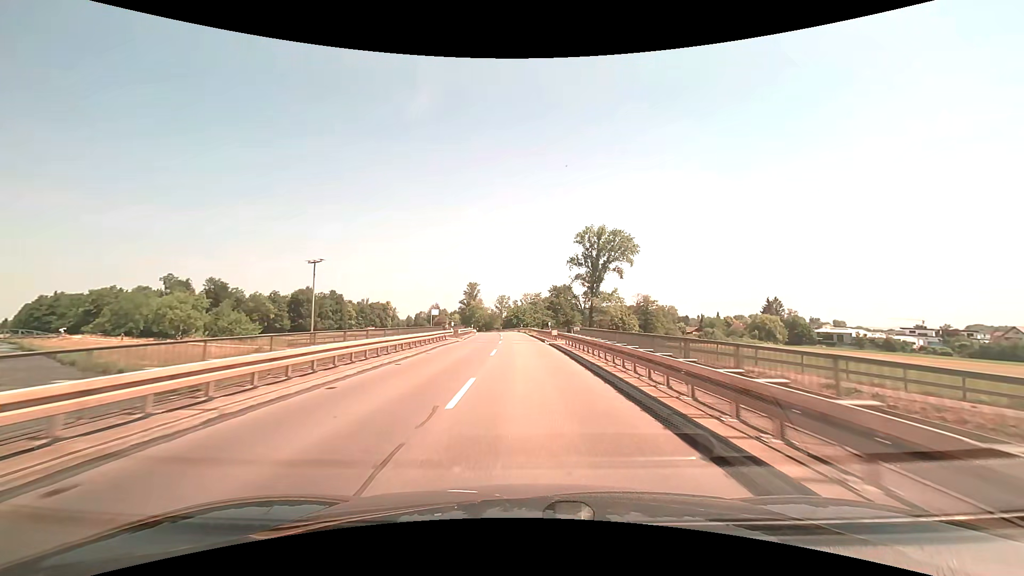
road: secondary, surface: asphalt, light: Day
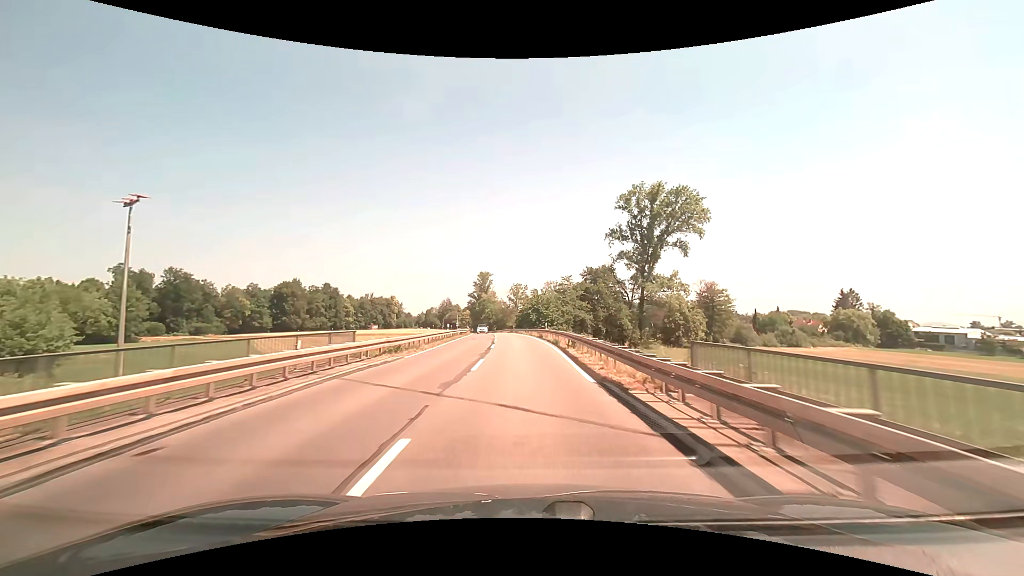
(-0.8, +42.4) m; -2°
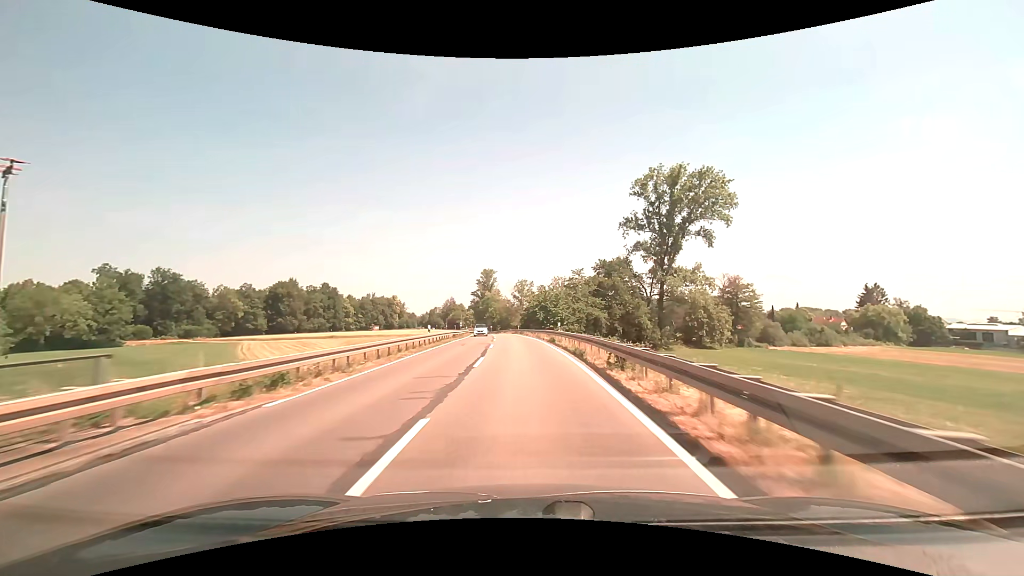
(-0.1, +10.7) m; -1°
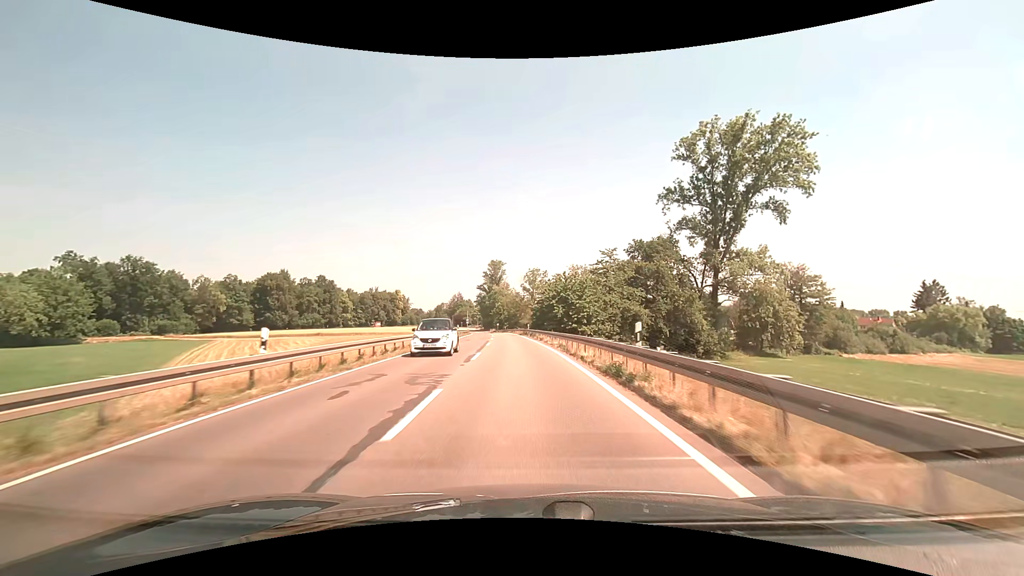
(-0.2, +21.4) m; -1°
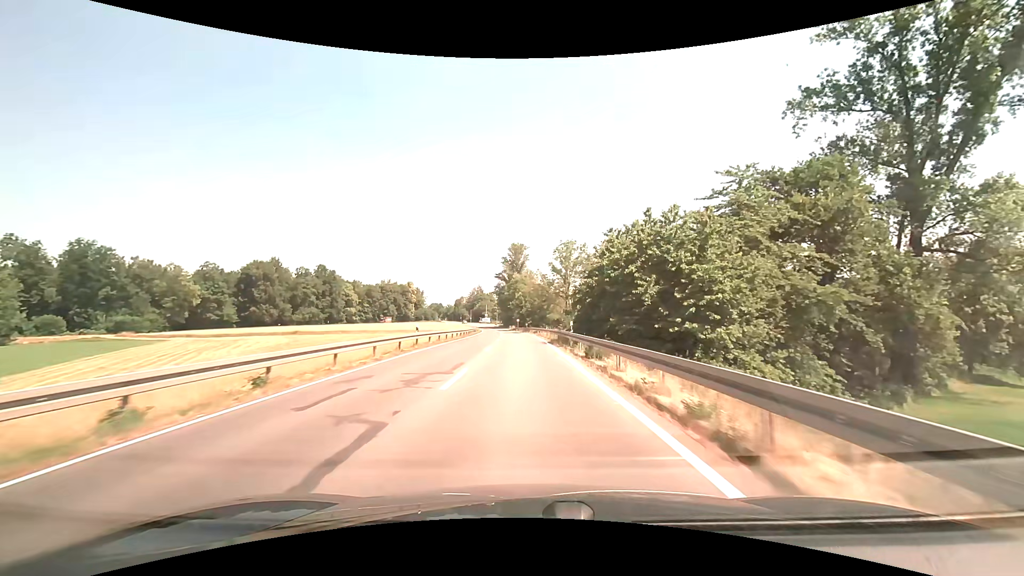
(-0.7, +32.4) m; -3°
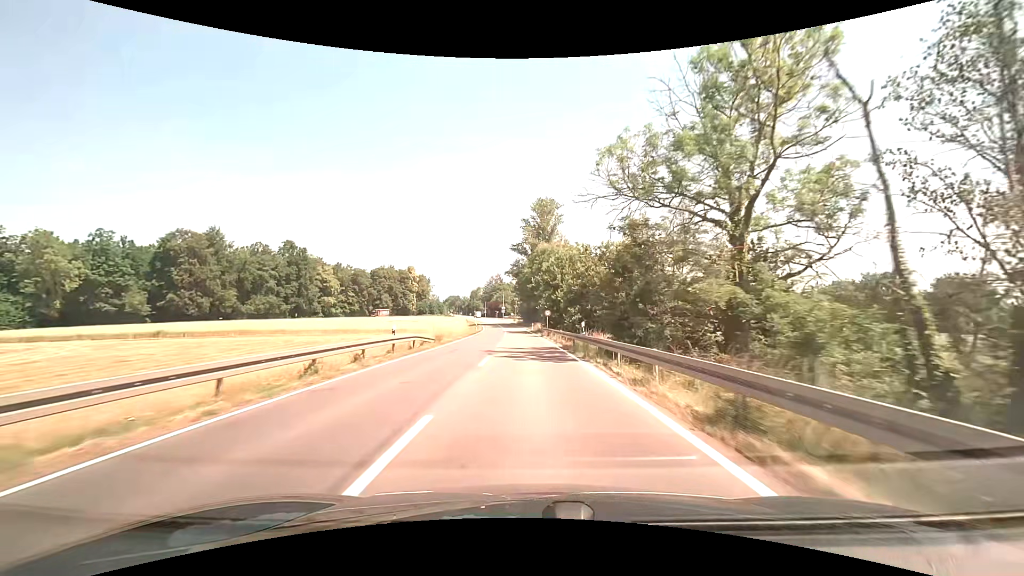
(-1.5, +54.8) m; -3°
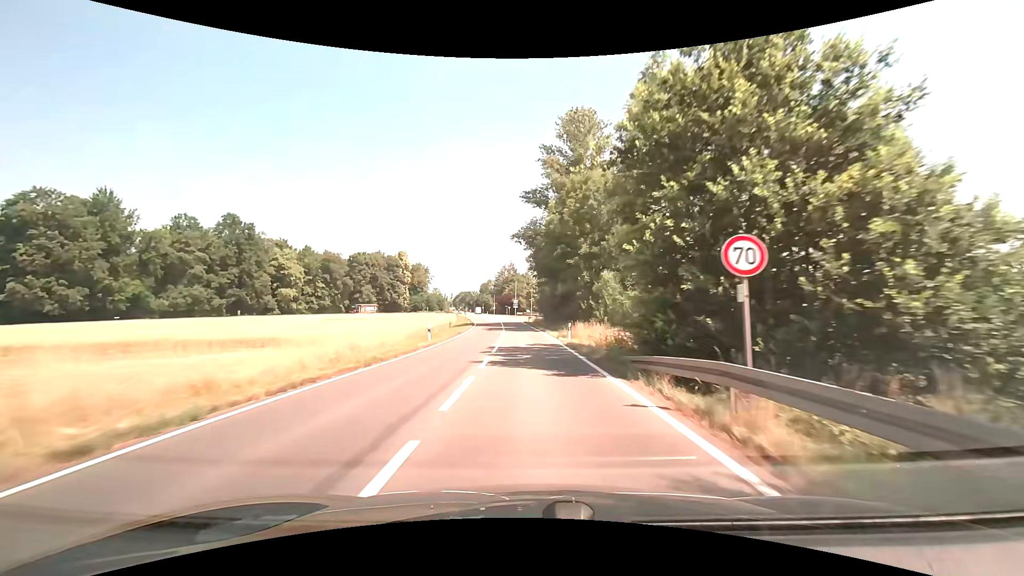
(-0.8, +43.7) m; -2°
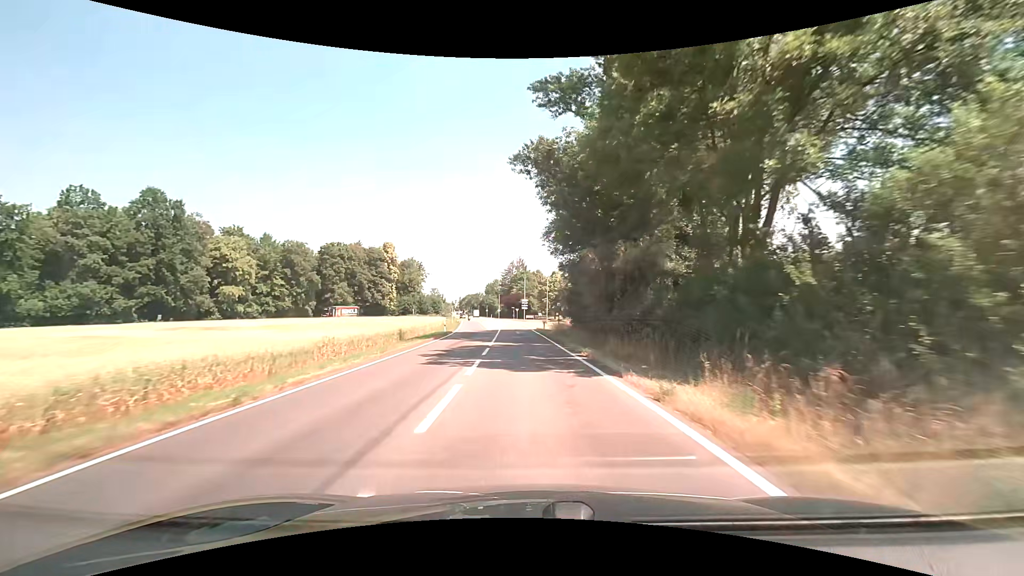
(-0.3, +31.4) m; -1°
(0, +10) (0, +20) (0, +30) (0, +40) (-1, +50) (-1, +60) (0, +70) (0, +80) (+3, +90) (+8, +98) m
